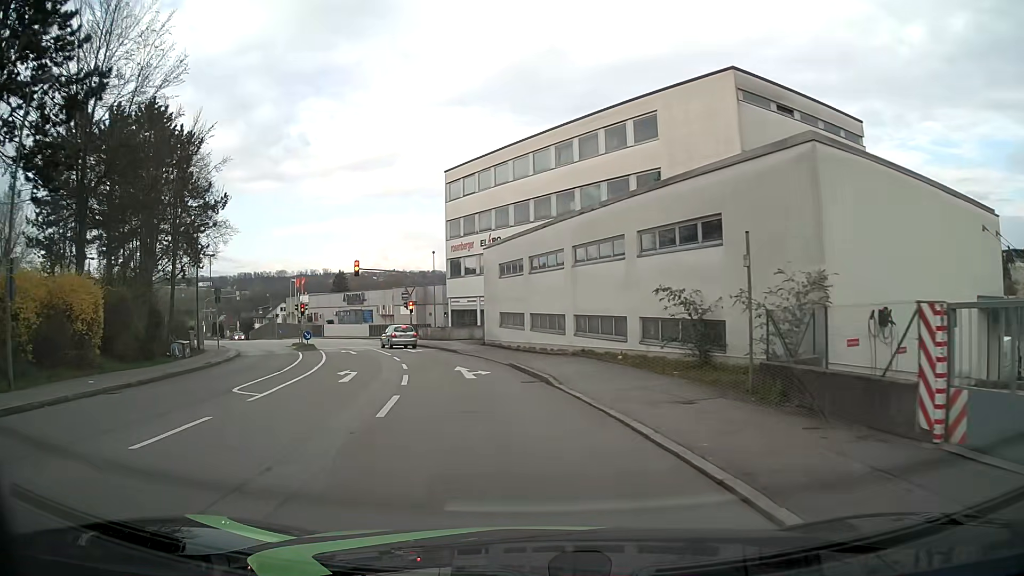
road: residential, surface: asphalt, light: Day
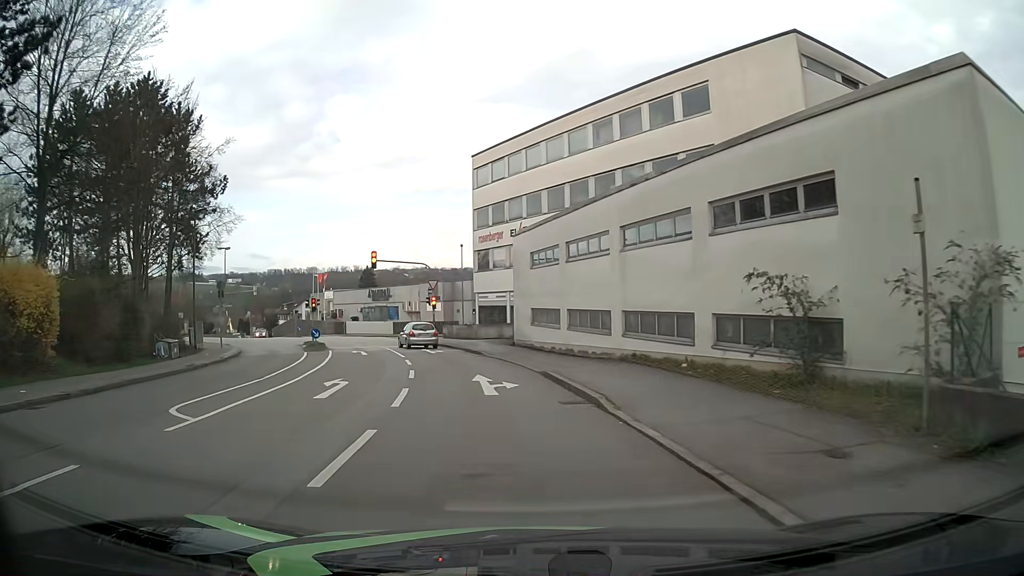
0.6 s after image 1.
(-0.1, +4.5) m; -2°
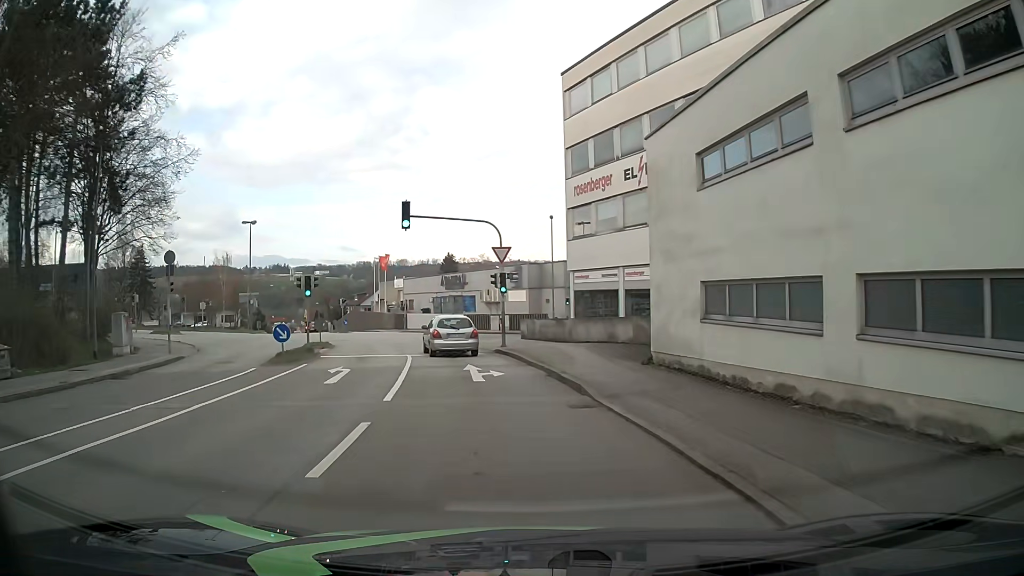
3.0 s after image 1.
(-1.2, +16.7) m; -8°
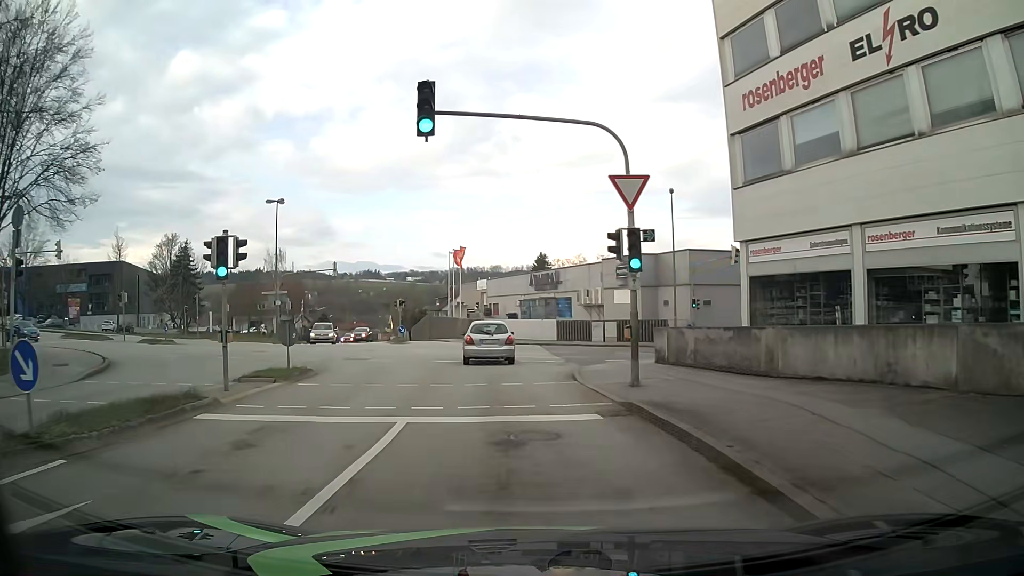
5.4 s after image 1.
(-1.3, +15.1) m; -10°
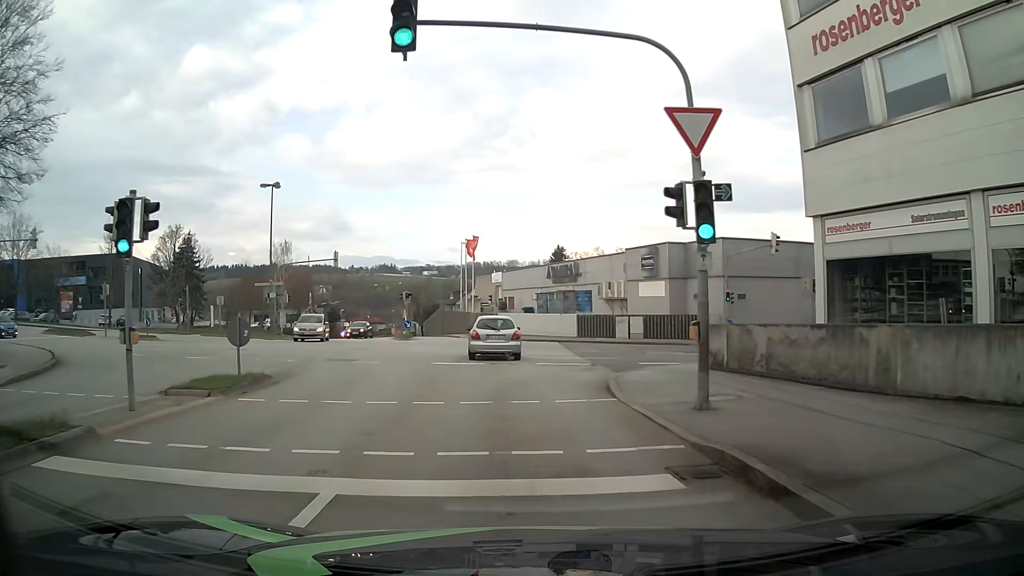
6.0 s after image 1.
(+0.1, +4.2) m; 0°
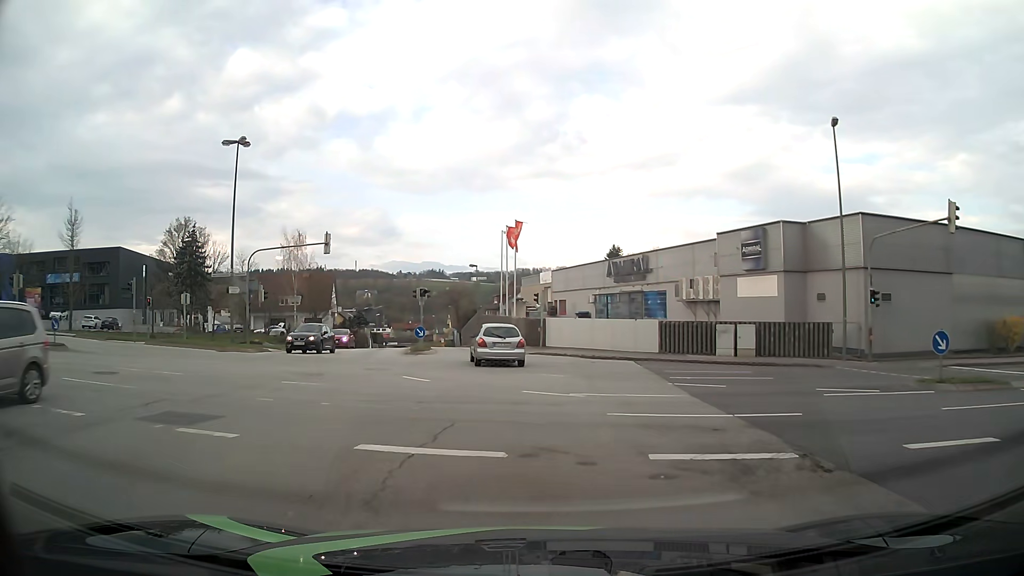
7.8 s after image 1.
(-0.6, +13.0) m; -4°
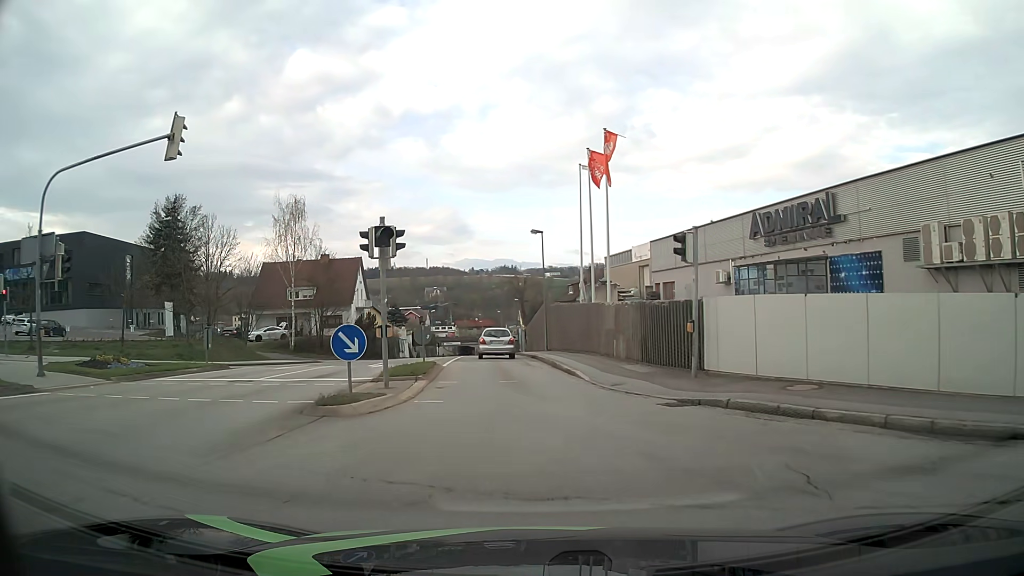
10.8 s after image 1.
(-1.3, +22.3) m; -7°
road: tertiary
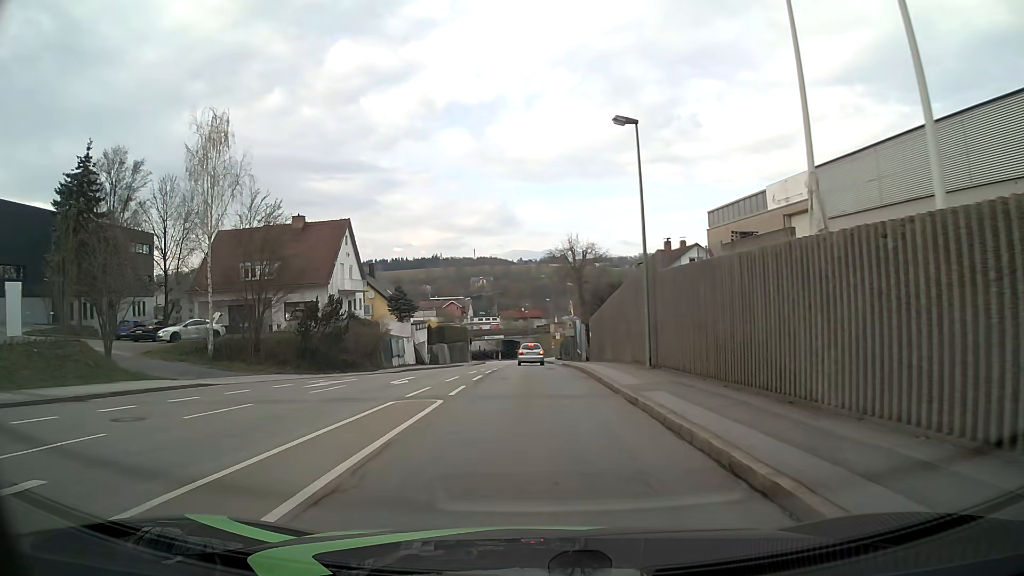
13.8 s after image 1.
(-1.0, +23.6) m; -4°
(0, +10) (0, +20) (0, +30) (0, +40) (0, +50) (0, +60) (-1, +70) (-1, +80) (-1, +90) (-1, +100) m
